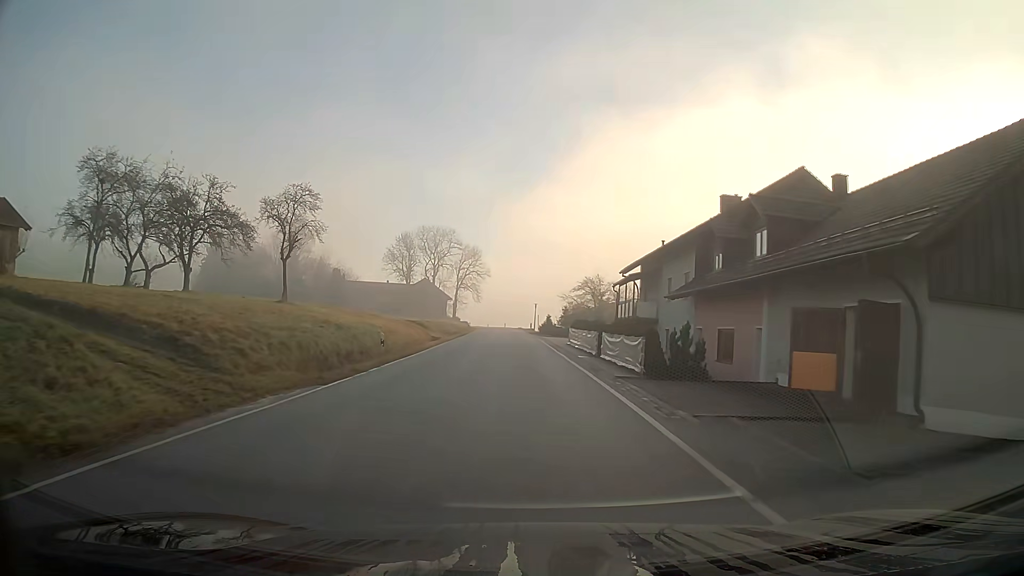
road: secondary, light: Day
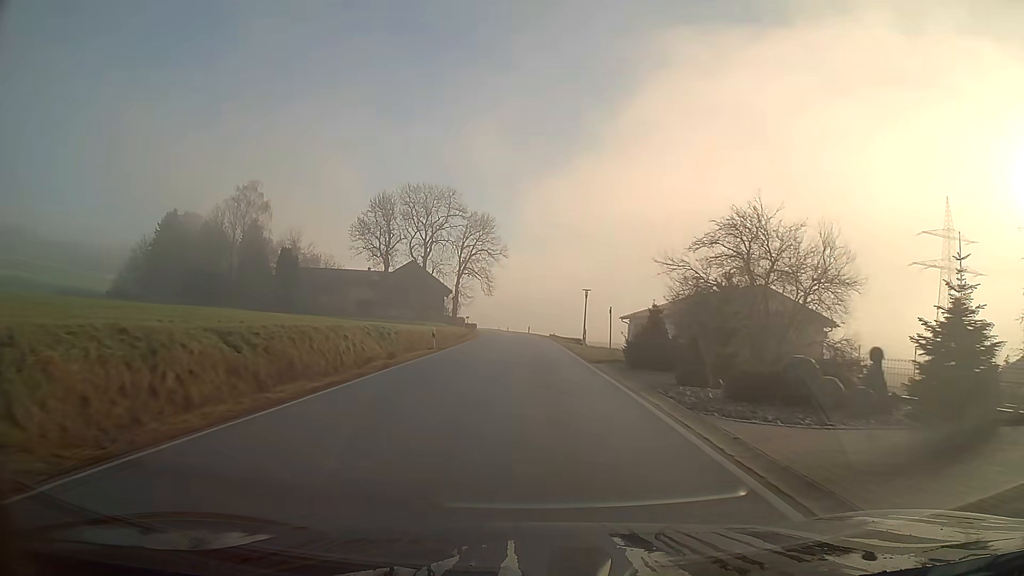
(-1.3, +45.5) m; -2°
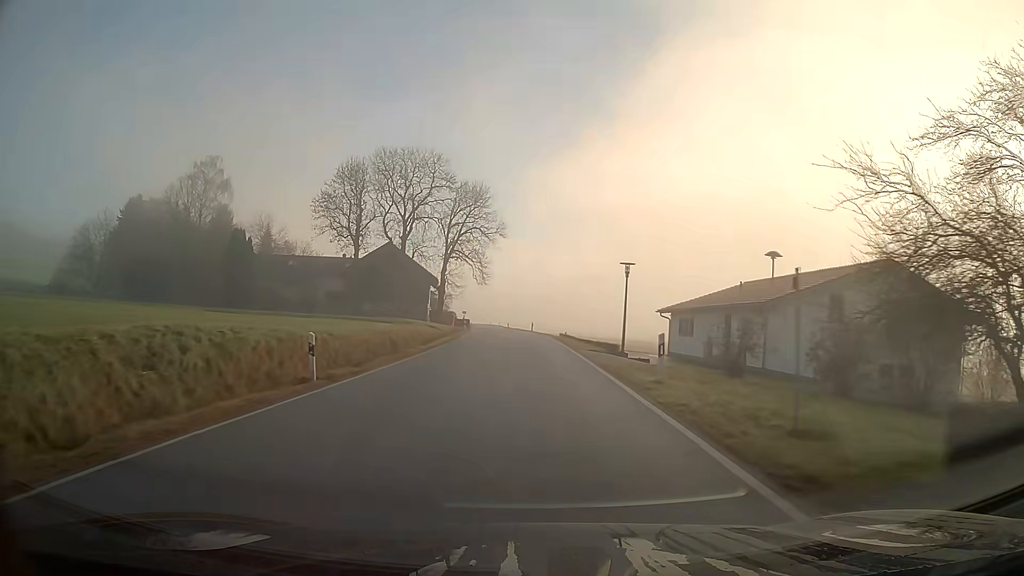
(-0.1, +18.3) m; 0°
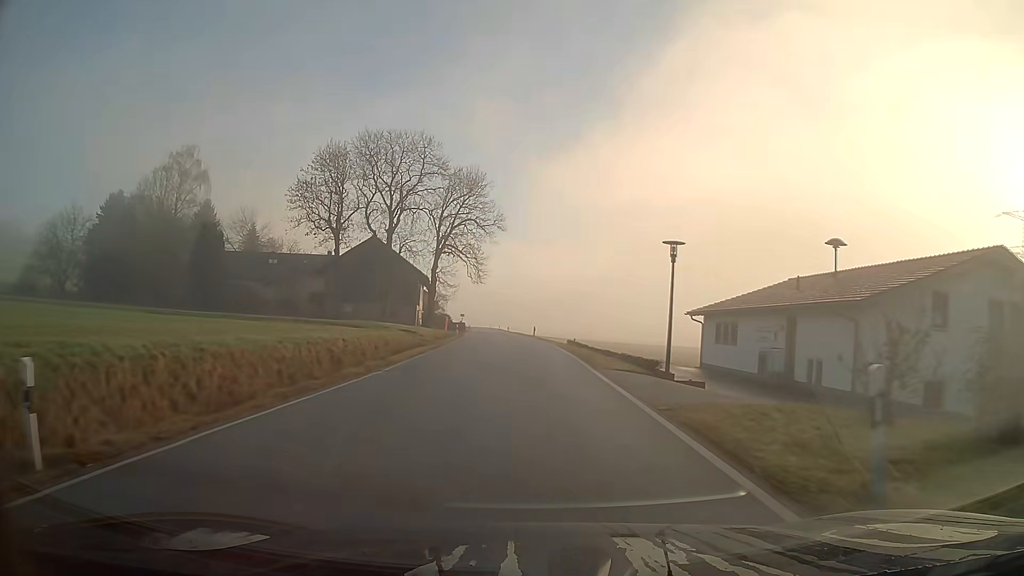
(0.0, +8.8) m; 0°
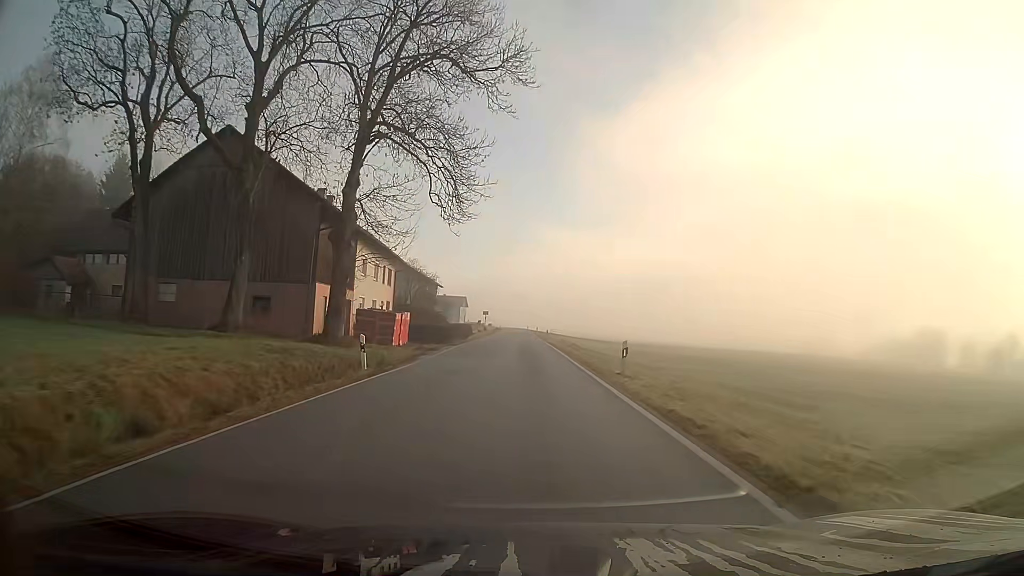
(-1.1, +42.9) m; -3°
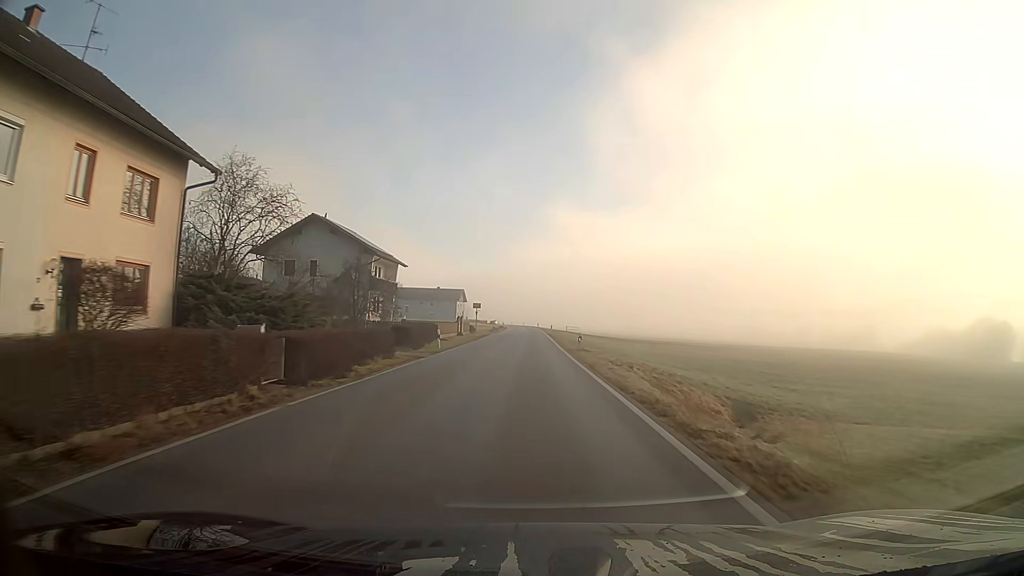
(-0.3, +36.0) m; -1°
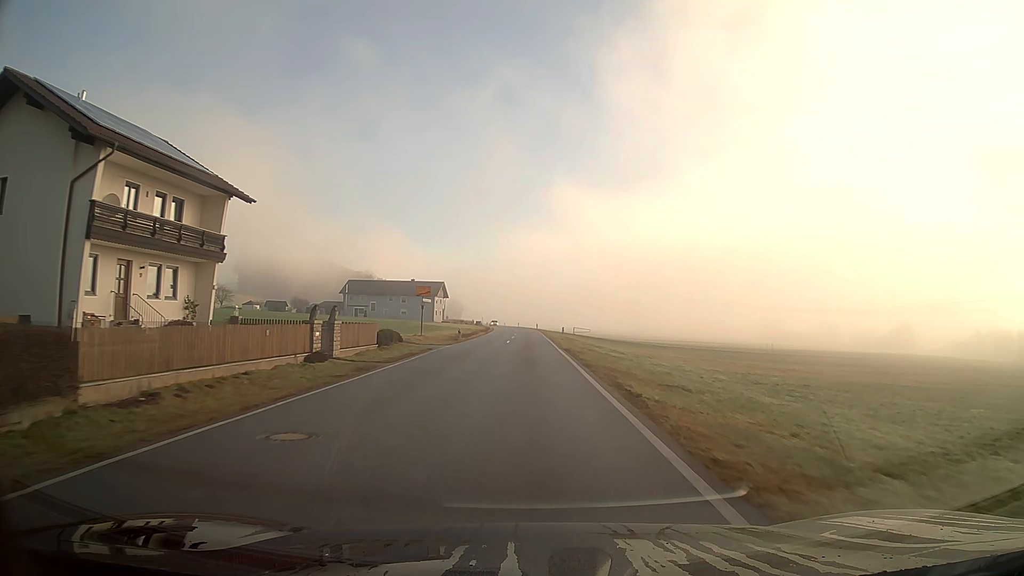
(0.0, +37.5) m; 0°
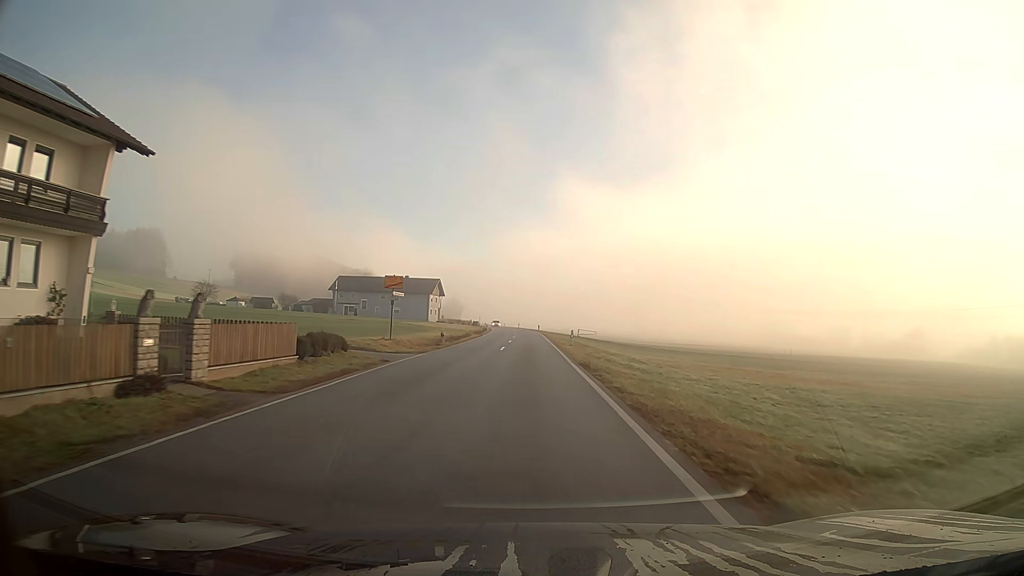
(0.0, +9.5) m; 0°
(0, +10) (0, +20) (0, +30) (0, +40) (0, +50) (0, +60) (0, +70) (-1, +80) (-1, +90) (-2, +100) m
